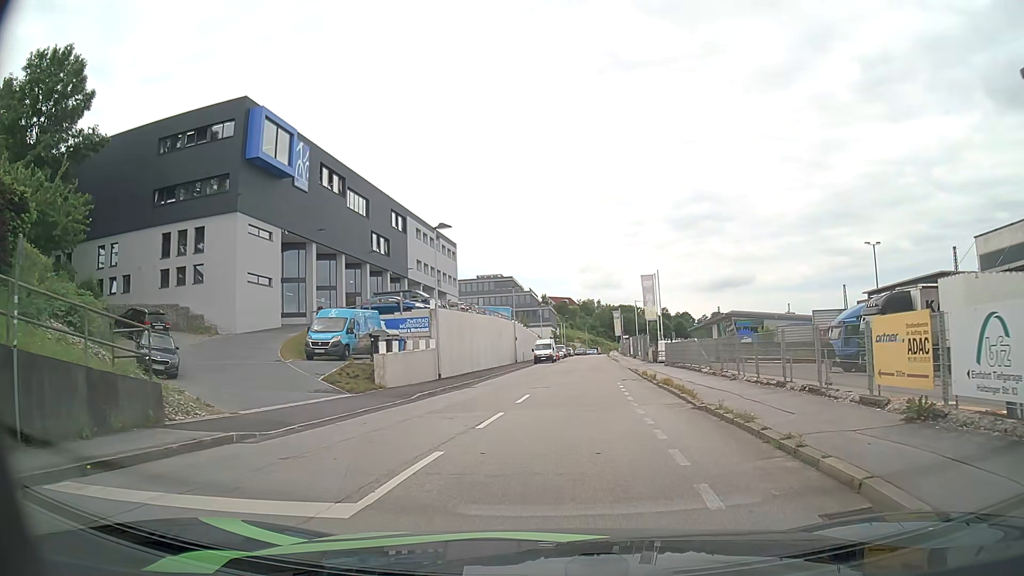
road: residential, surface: asphalt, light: Day
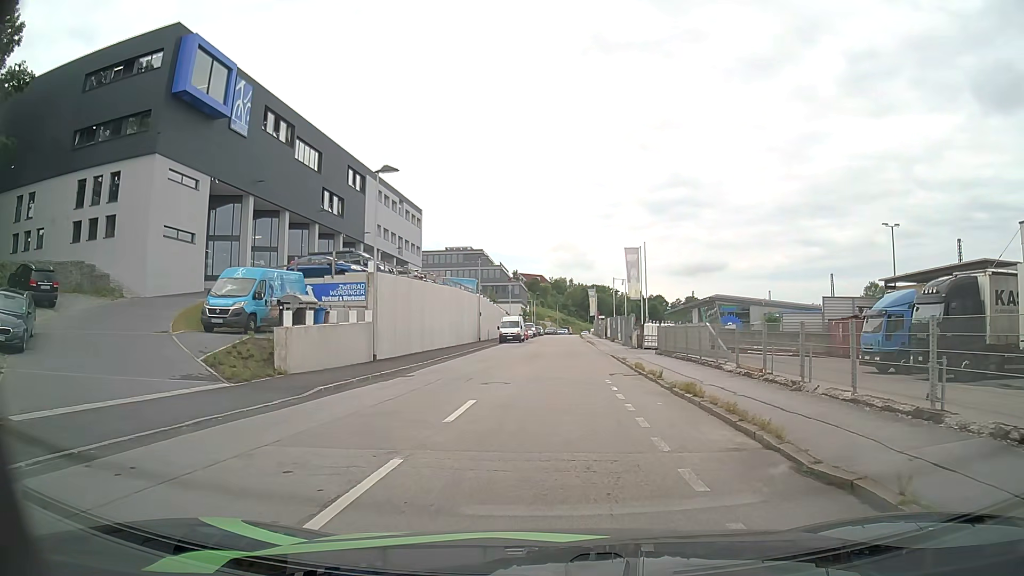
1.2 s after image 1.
(+0.2, +7.6) m; +3°
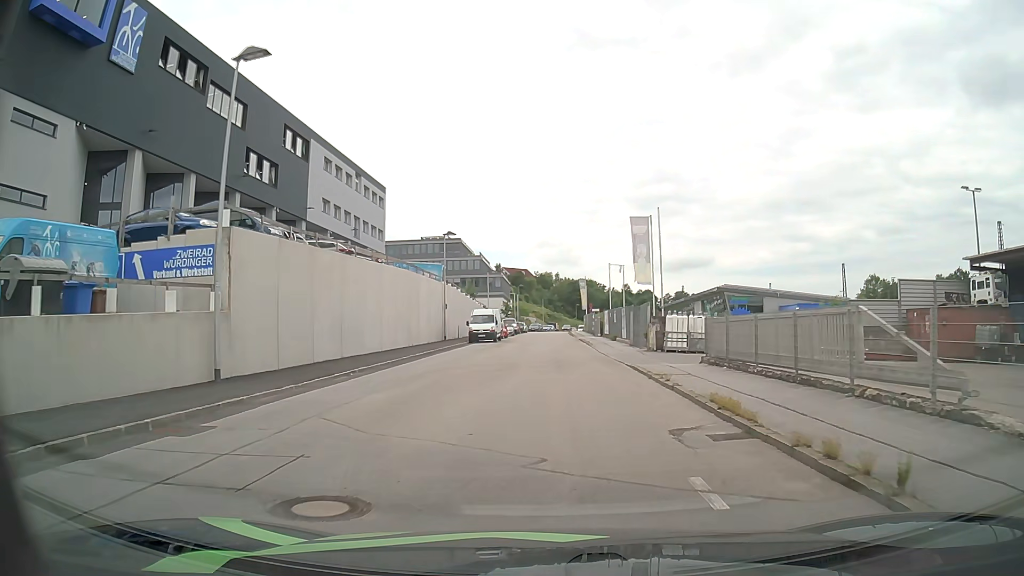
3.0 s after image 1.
(+0.2, +13.1) m; +1°
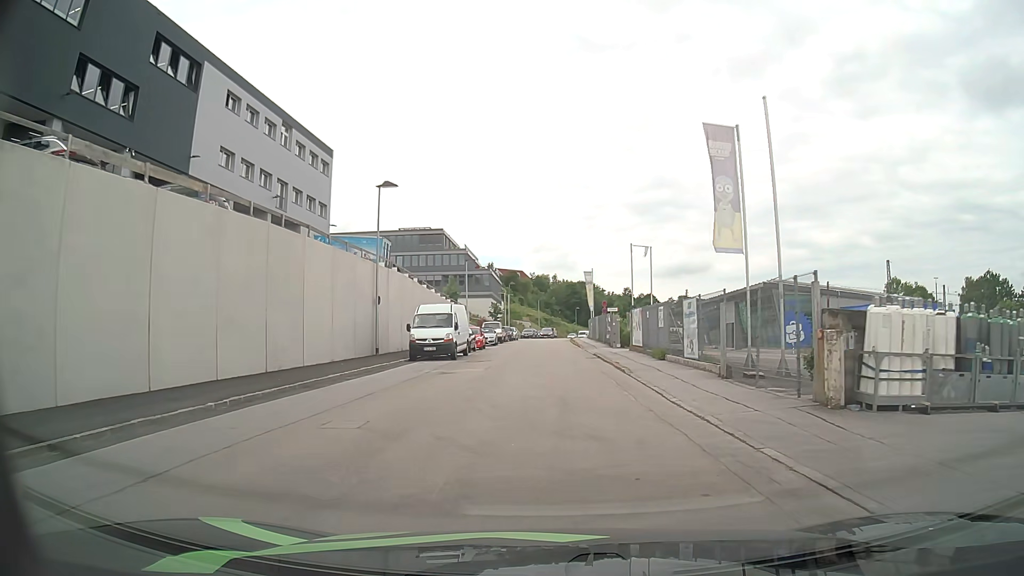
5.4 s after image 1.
(0.0, +19.9) m; 0°
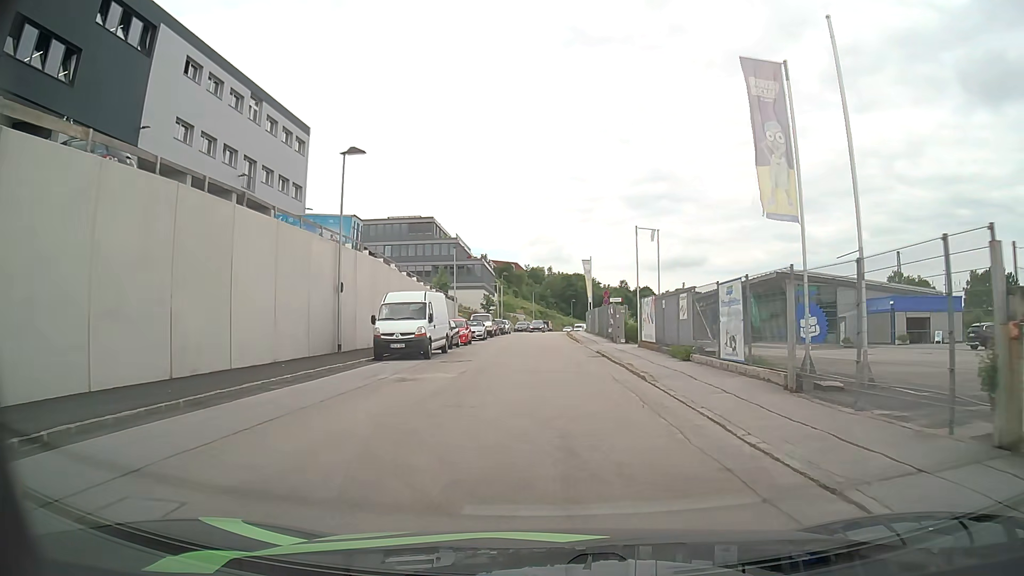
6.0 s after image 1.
(0.0, +5.2) m; 0°
